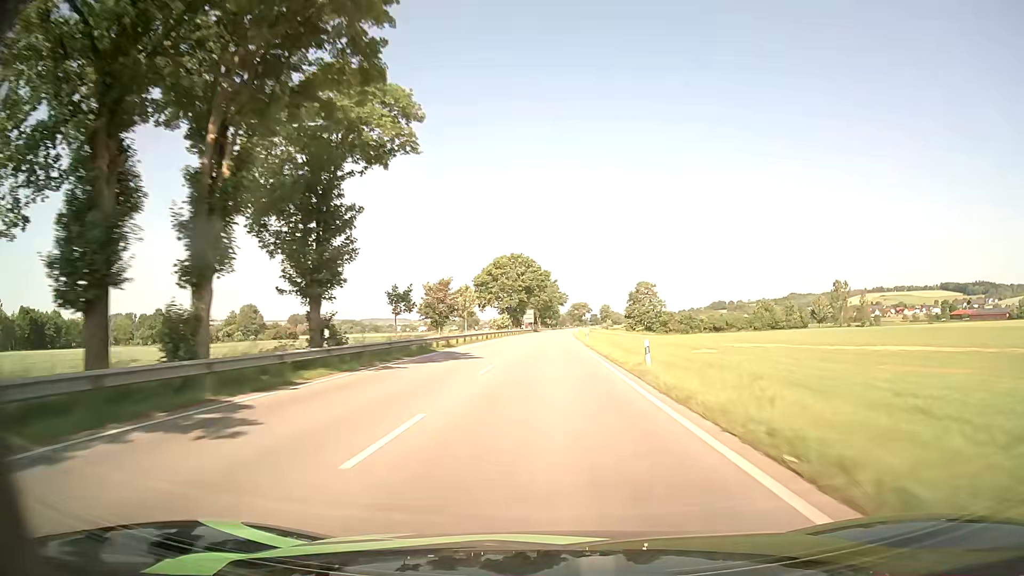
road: primary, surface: asphalt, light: Day
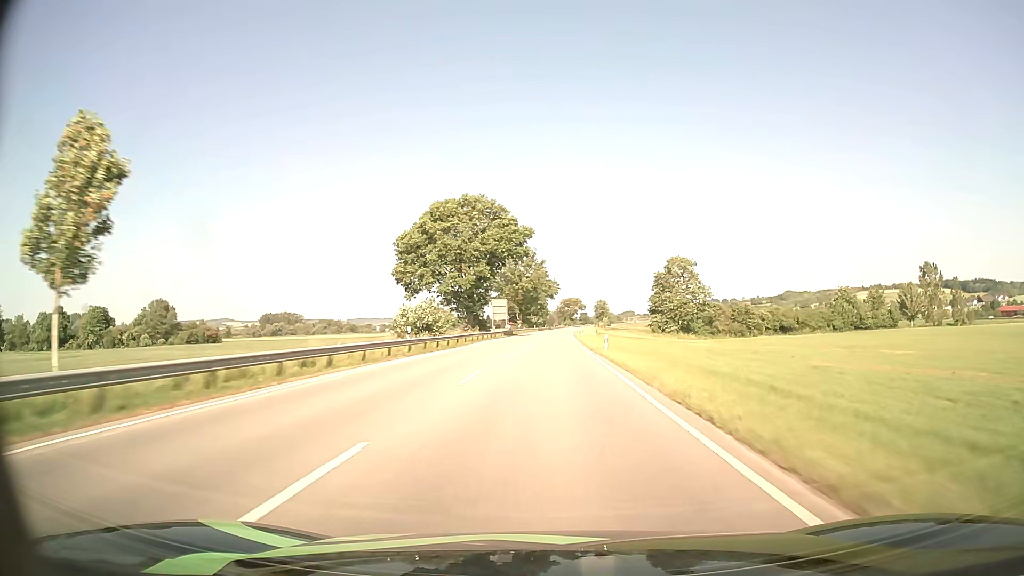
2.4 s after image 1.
(+0.7, +63.8) m; +1°
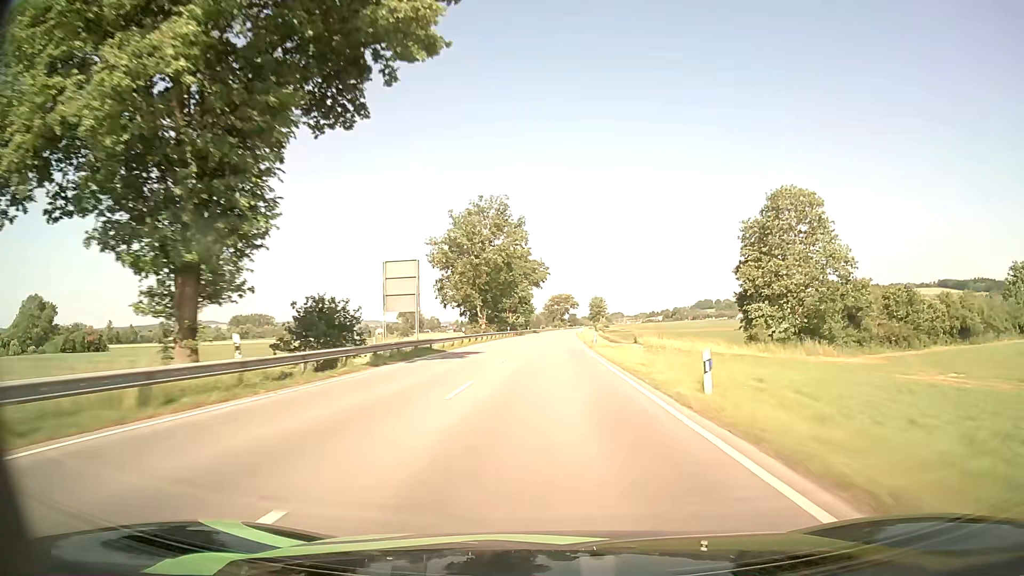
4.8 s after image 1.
(+0.7, +62.7) m; +1°
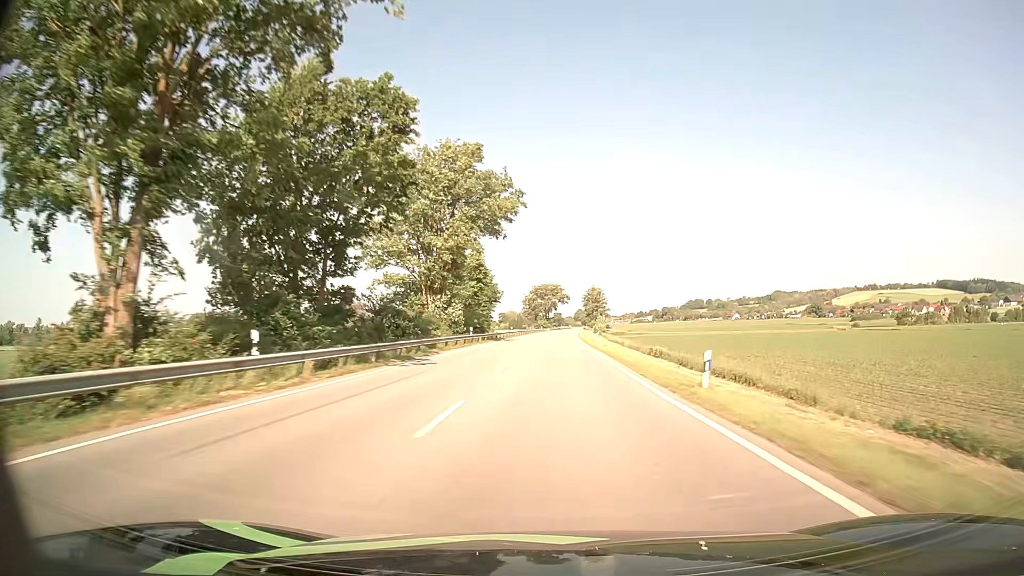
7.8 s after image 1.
(+1.0, +76.9) m; +1°
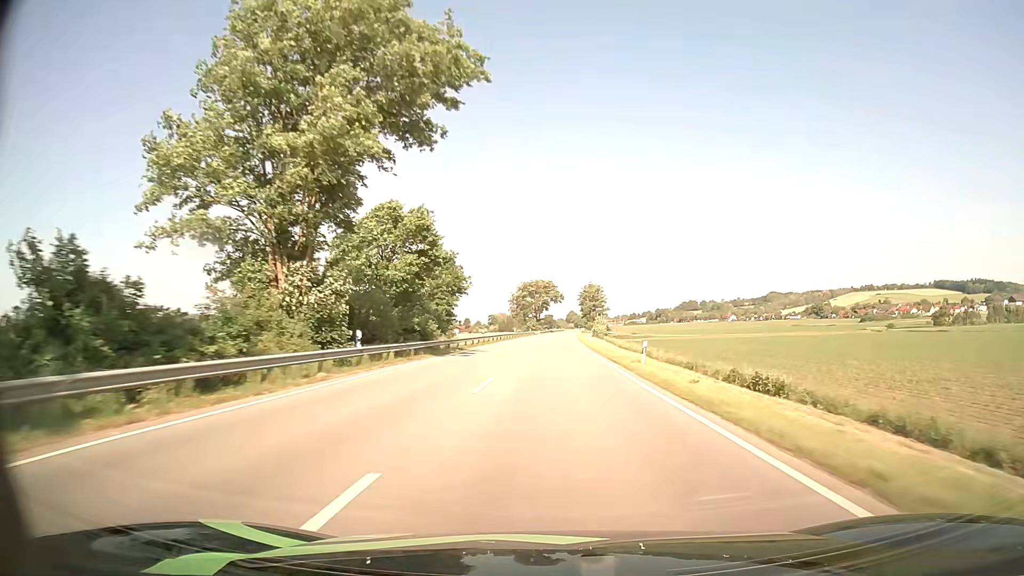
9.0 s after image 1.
(+0.2, +30.4) m; +1°
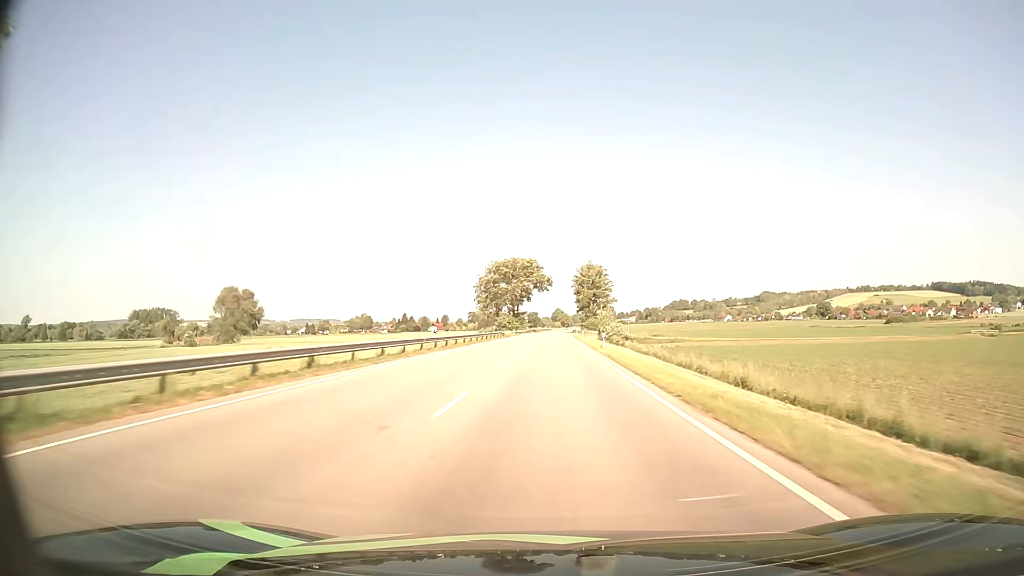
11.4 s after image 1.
(+0.8, +60.5) m; +2°
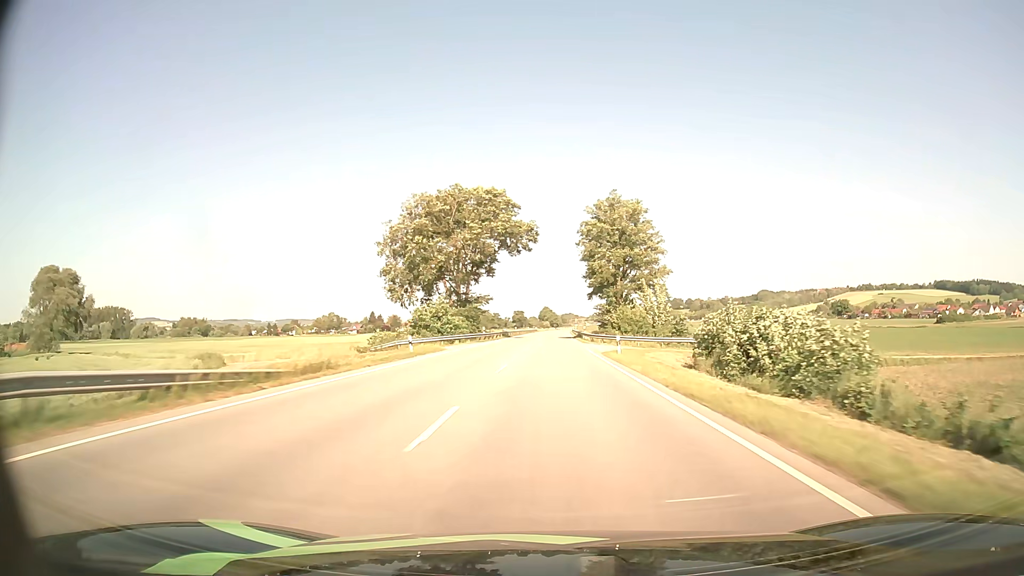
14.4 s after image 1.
(+0.3, +76.3) m; +1°
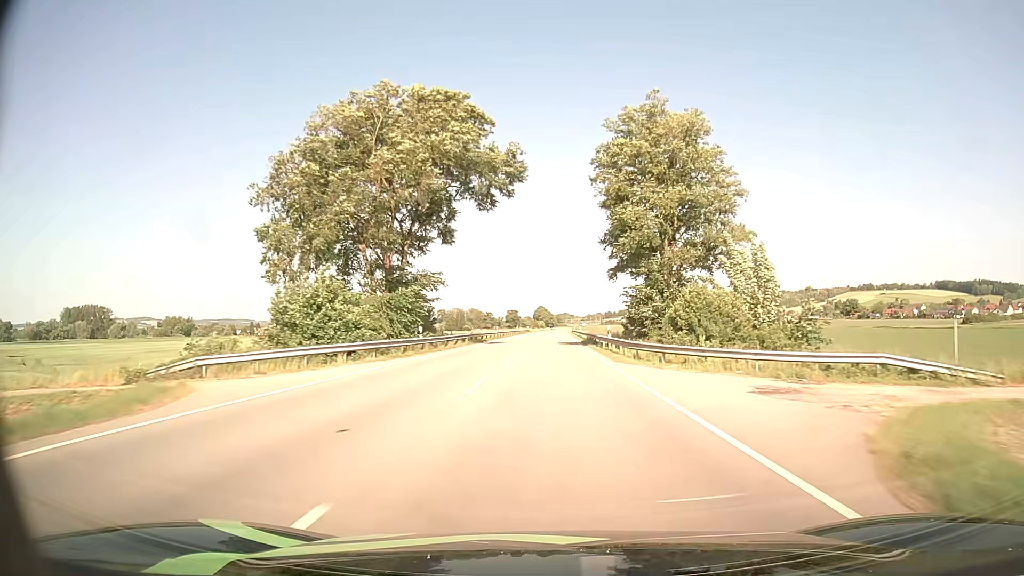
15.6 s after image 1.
(+0.1, +30.8) m; 0°
(0, +10) (0, +20) (0, +30) (0, +40) (0, +50) (0, +60) (+1, +70) (+1, +80) (+1, +90) (+1, +100) m
